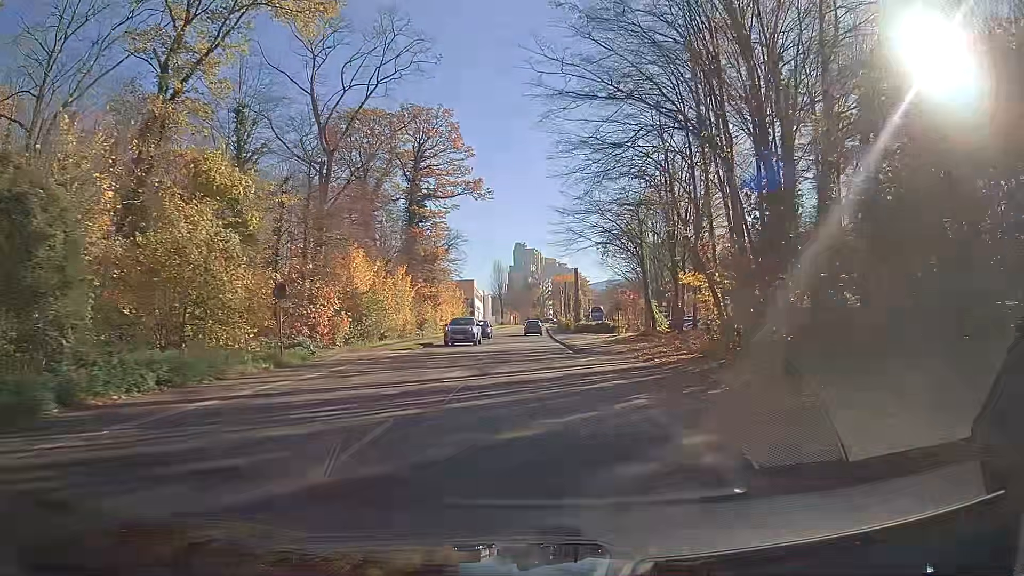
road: secondary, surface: asphalt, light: Day
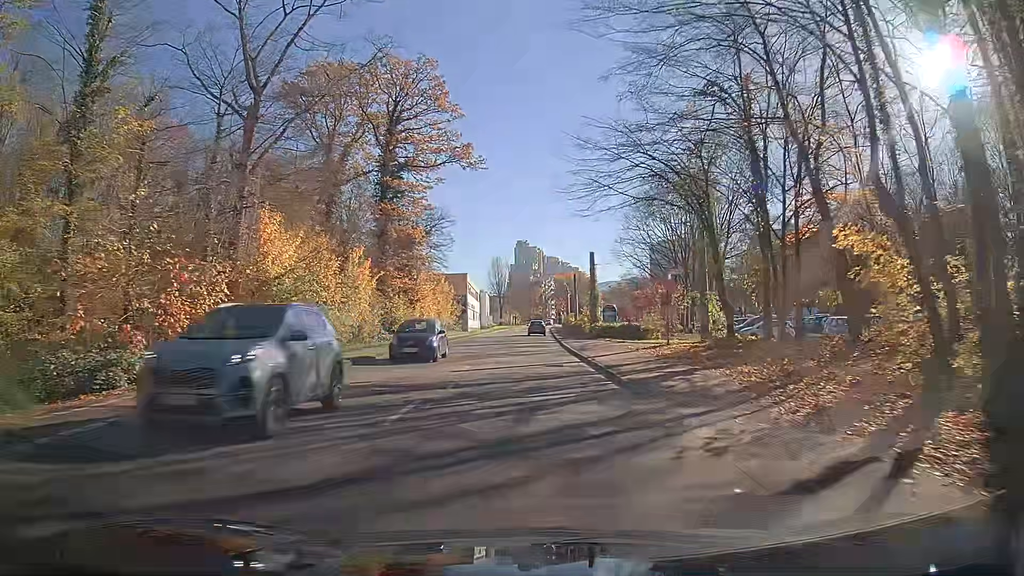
(-0.1, +15.3) m; 0°
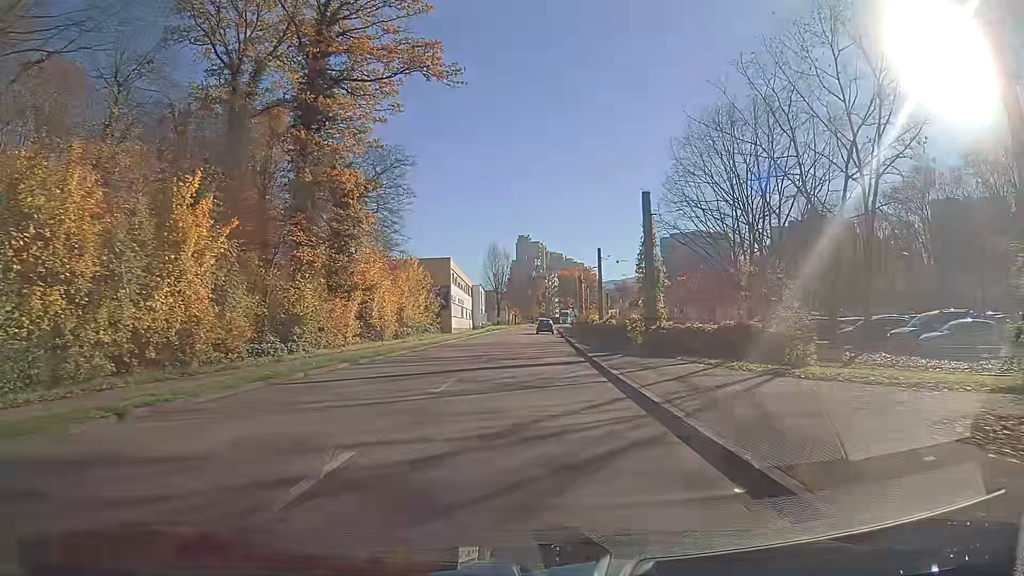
(0.0, +22.8) m; 0°
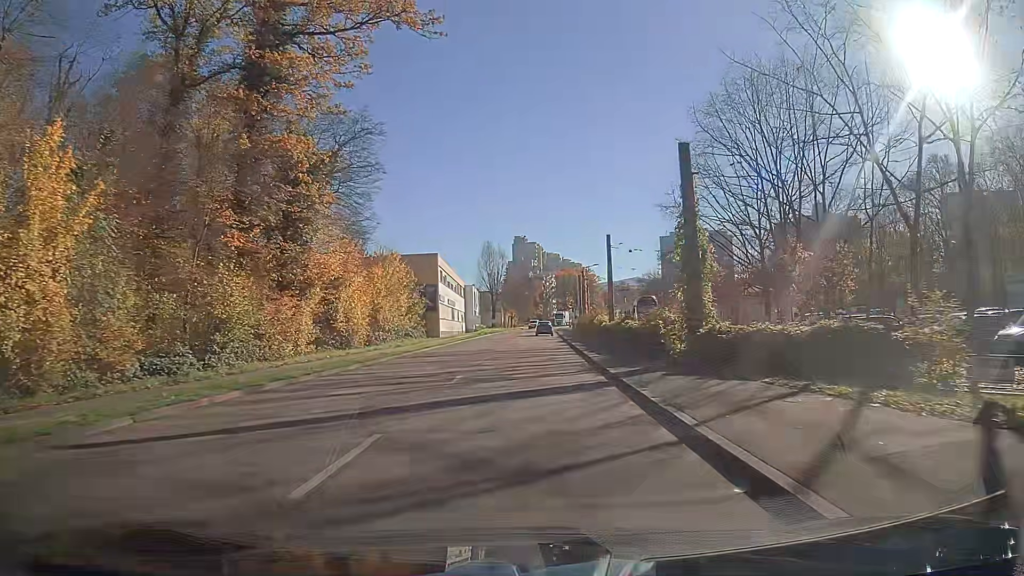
(0.0, +7.7) m; +1°
(0, +10) (0, +20) (0, +30) (0, +40) (0, +50) (0, +60) (0, +70) (+1, +80) (+1, +90) (+1, +100) m
